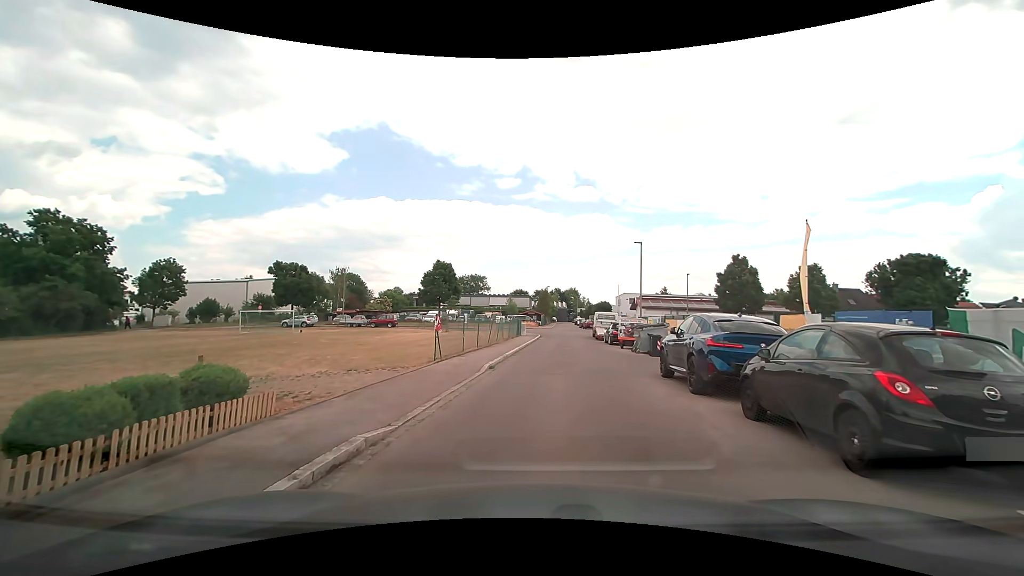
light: Day
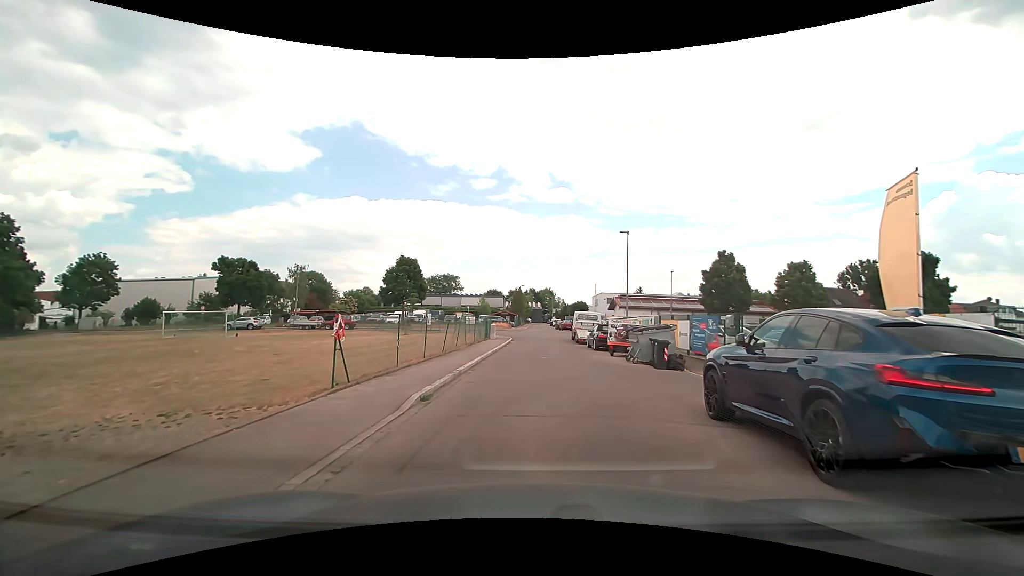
(+0.3, +5.6) m; +5°
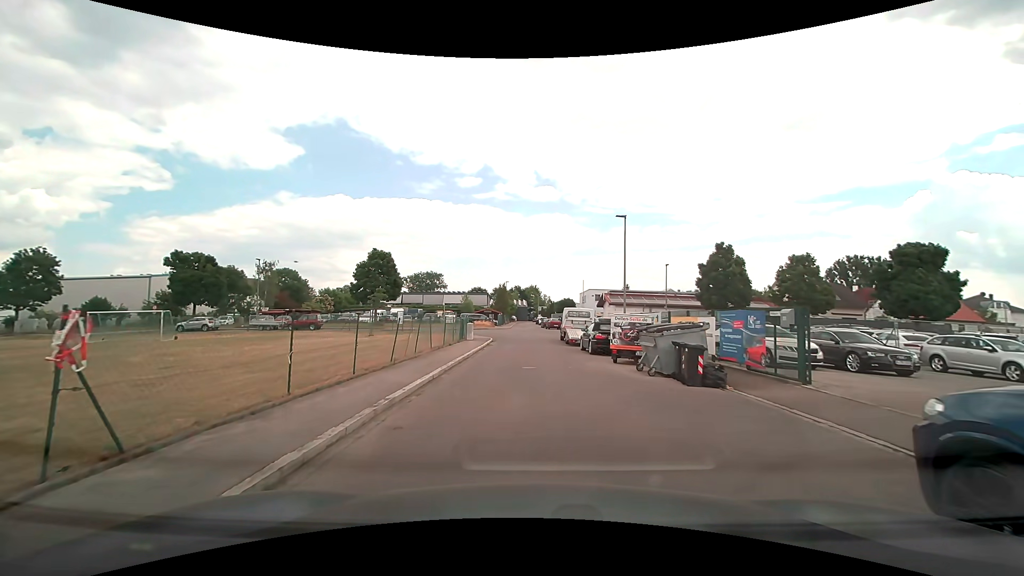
(+0.1, +4.9) m; +1°
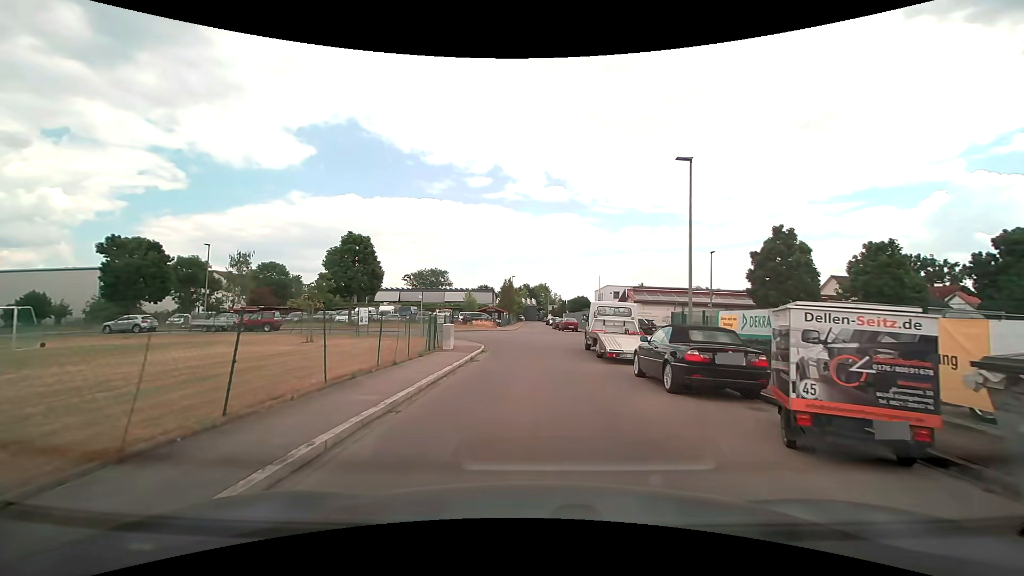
(-0.1, +10.9) m; -1°
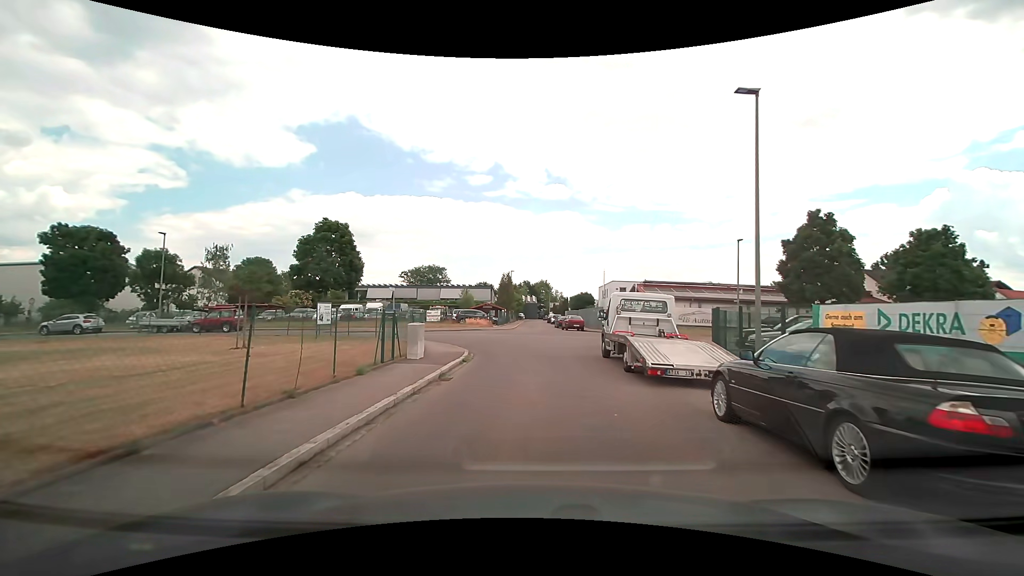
(0.0, +5.6) m; 0°
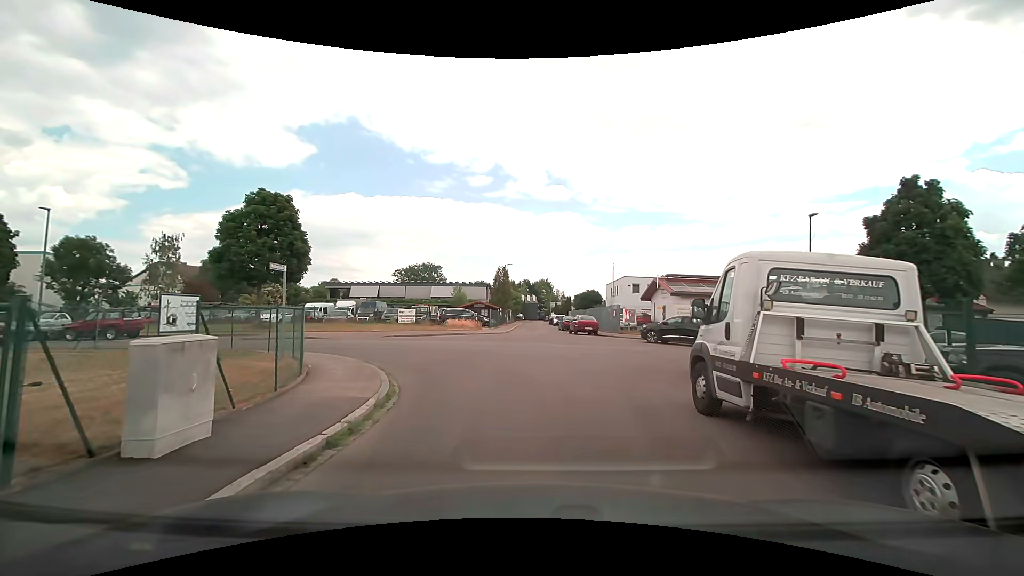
(+0.1, +9.9) m; 0°
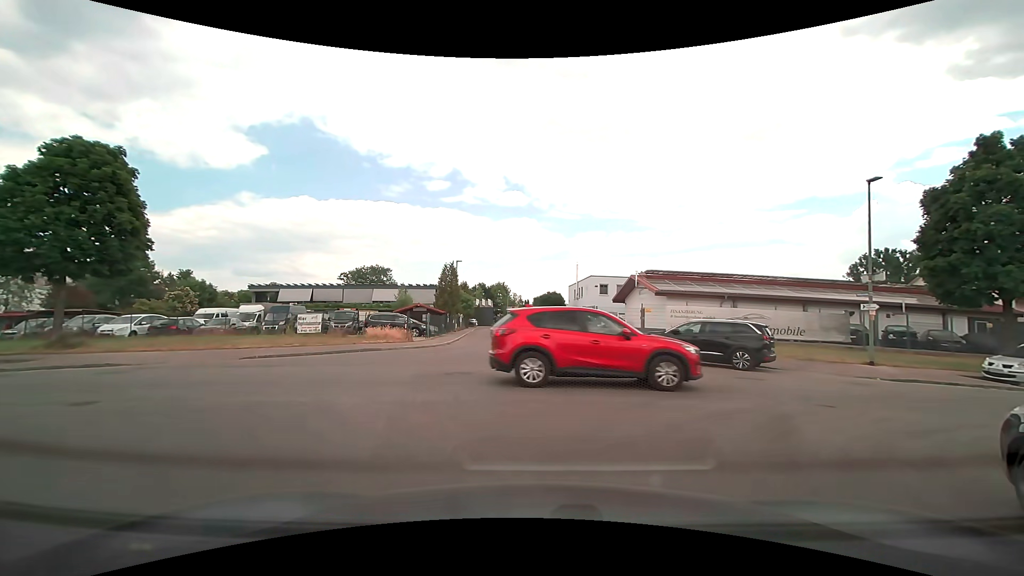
(+0.2, +9.4) m; +4°
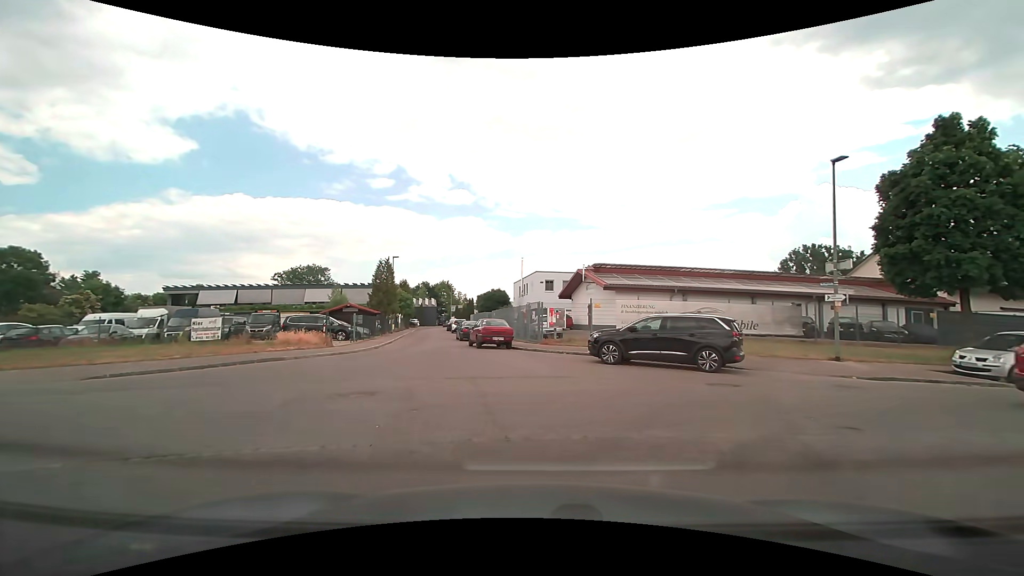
(+0.2, +3.0) m; +8°
(+4, +8) (+14, +12) (+23, +14) (+33, +16) (+43, +19) (+53, +20) (+63, +22) (+72, +24) (+82, +26) (+92, +25) m
